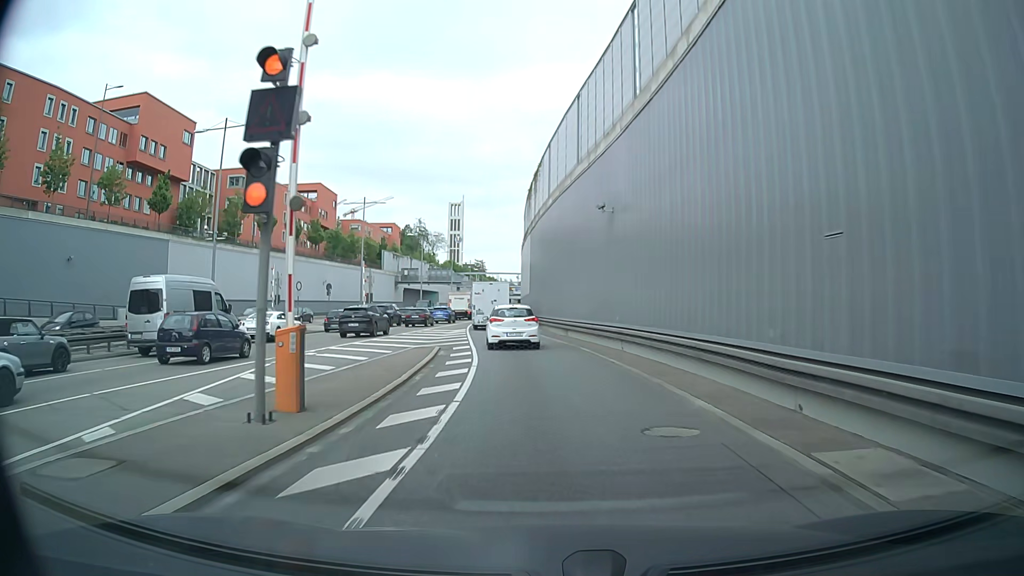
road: trunk_link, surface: asphalt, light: Day
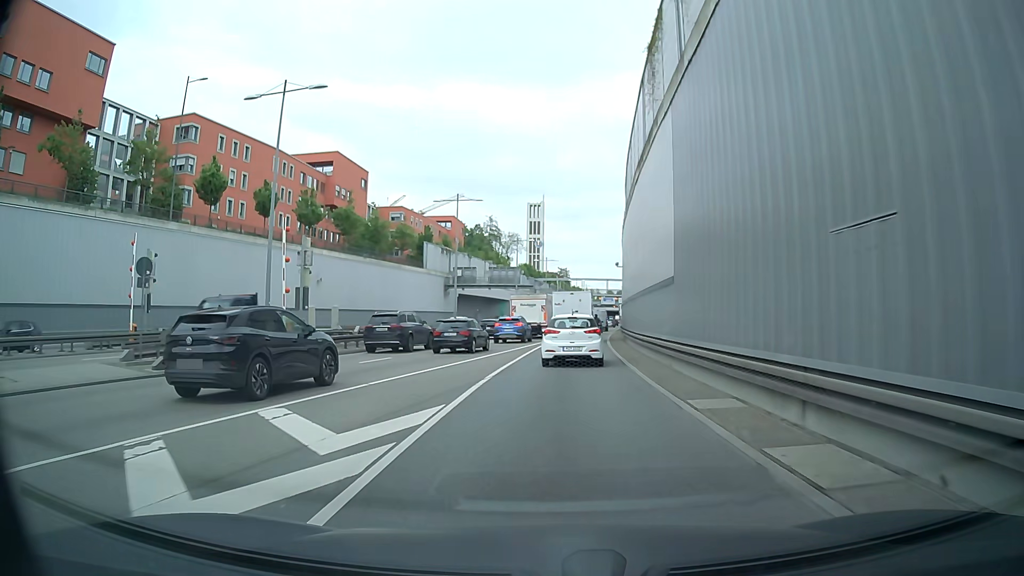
(-2.3, +33.2) m; -7°
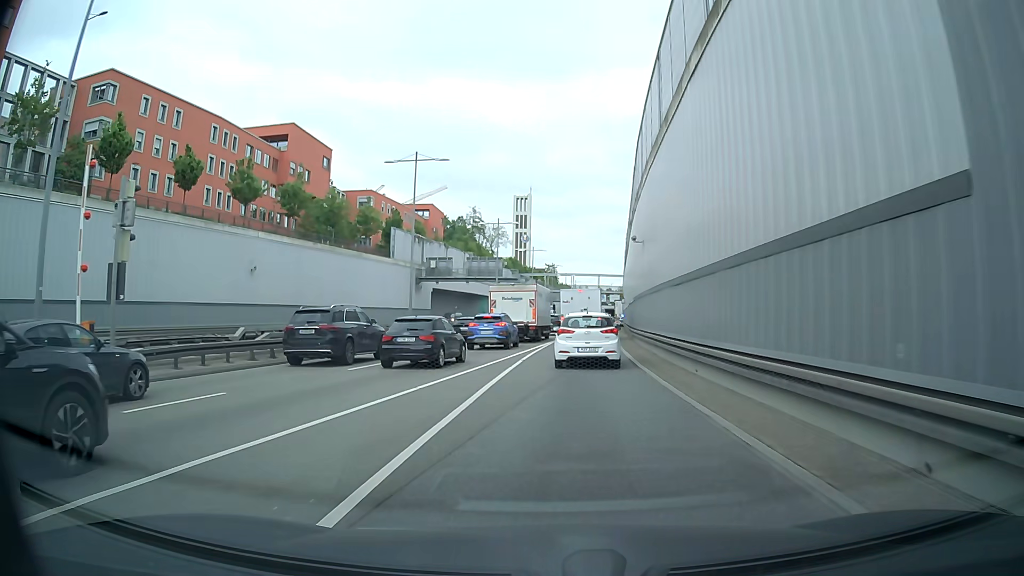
(-0.1, +12.7) m; 0°
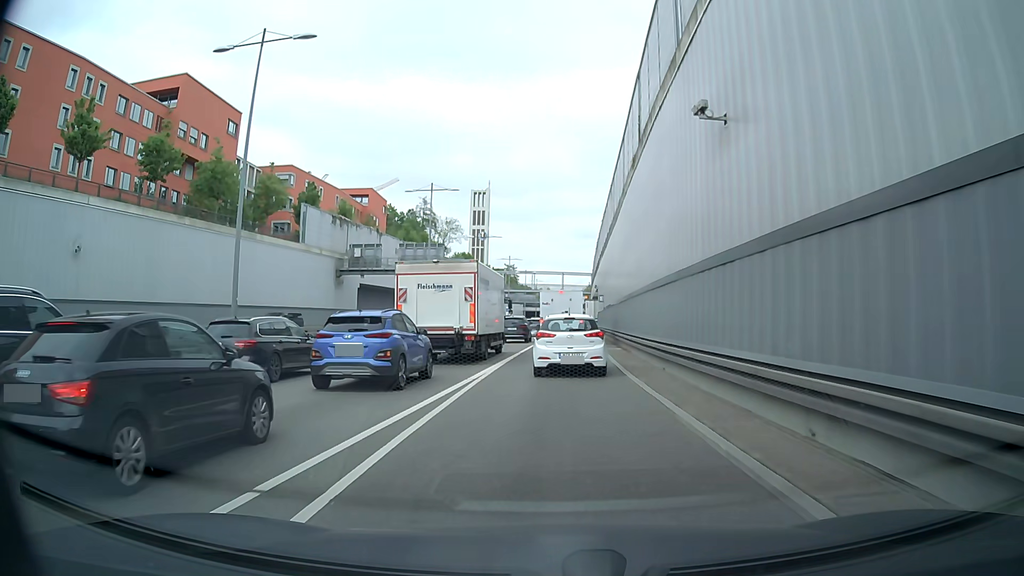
(+0.6, +18.3) m; +4°
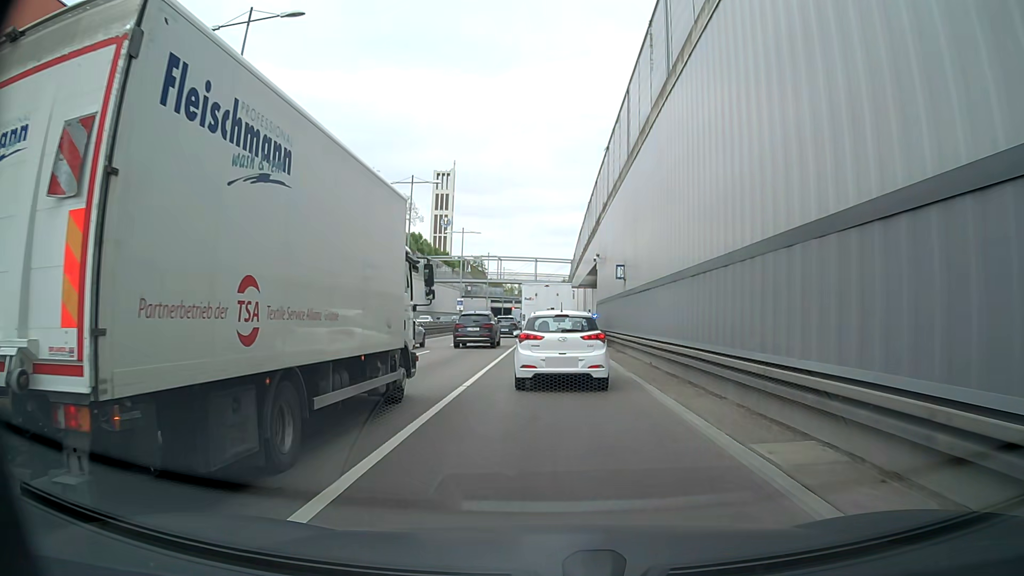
(+0.5, +28.1) m; +1°
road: trunk
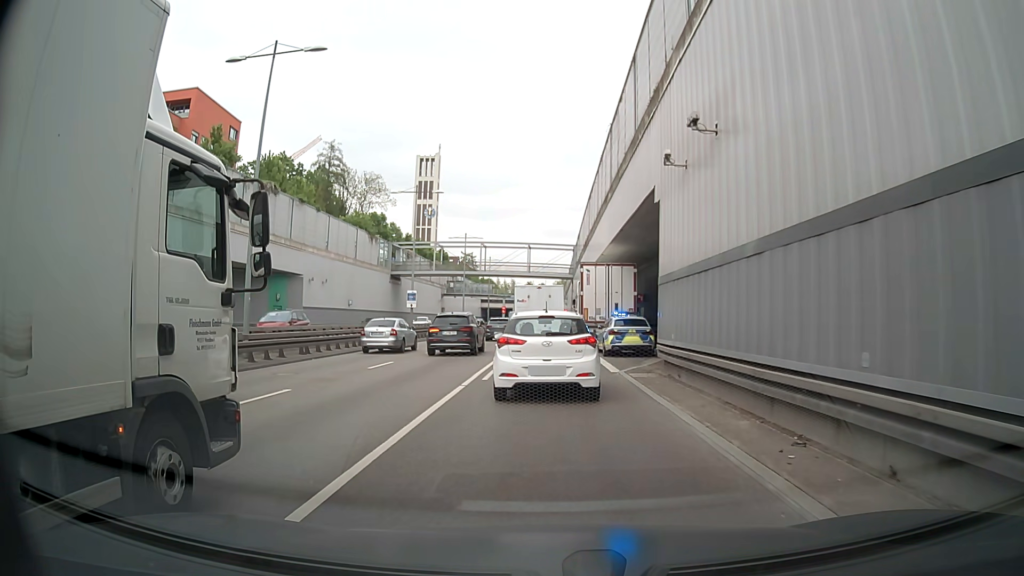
(+0.4, +24.0) m; +1°
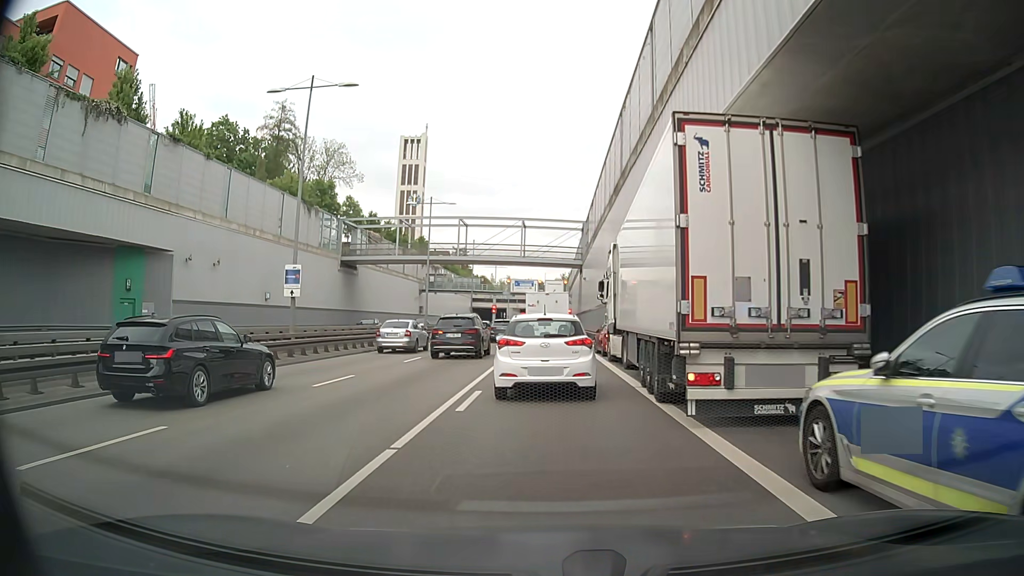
(-0.1, +23.1) m; 0°
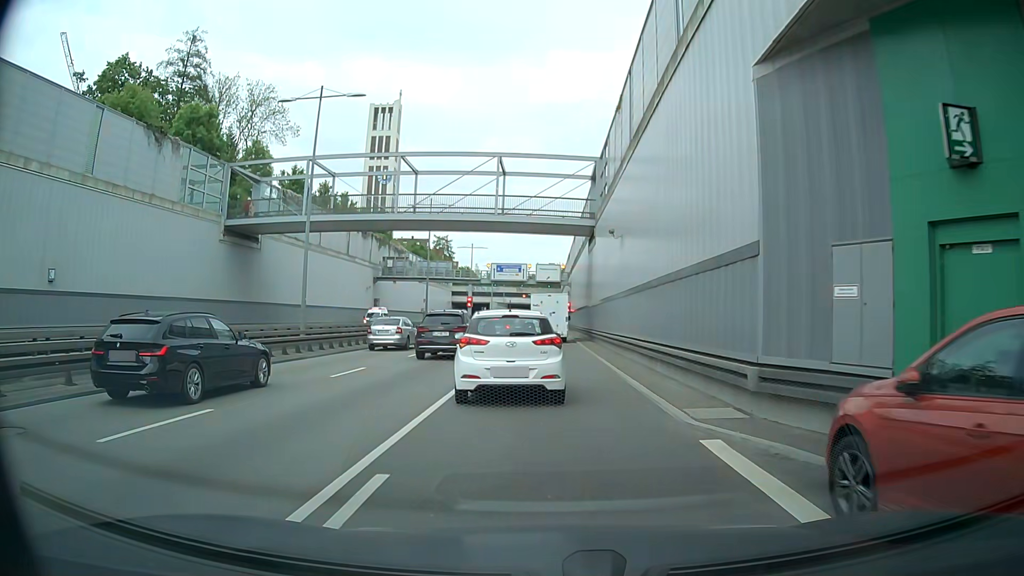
(+0.3, +25.5) m; +2°
(0, +10) (0, +20) (-1, +30) (-1, +40) (-1, +50) (-1, +60) (-1, +70) (-1, +80) (-2, +90) (-2, +100) m
